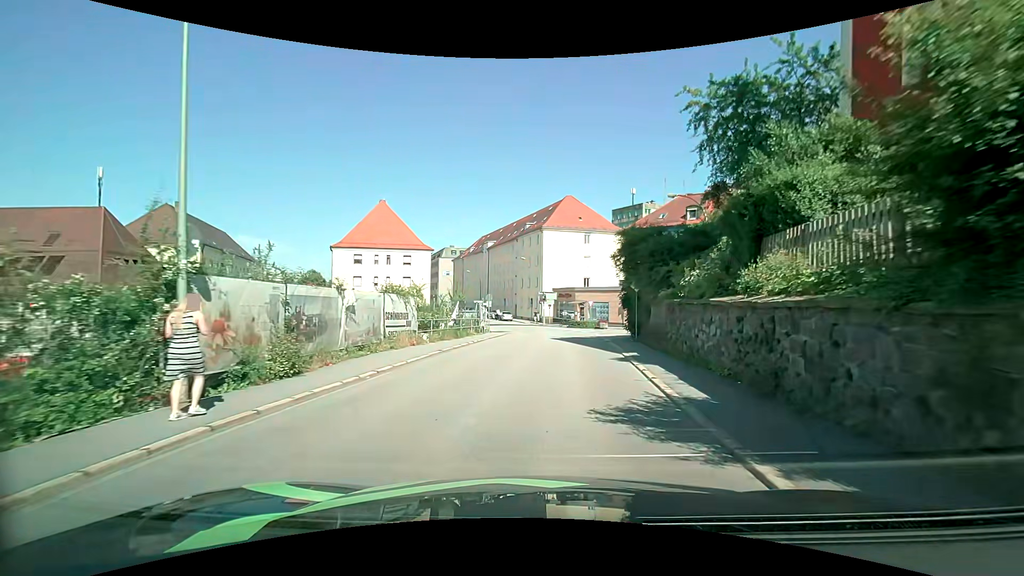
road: tertiary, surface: asphalt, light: Day
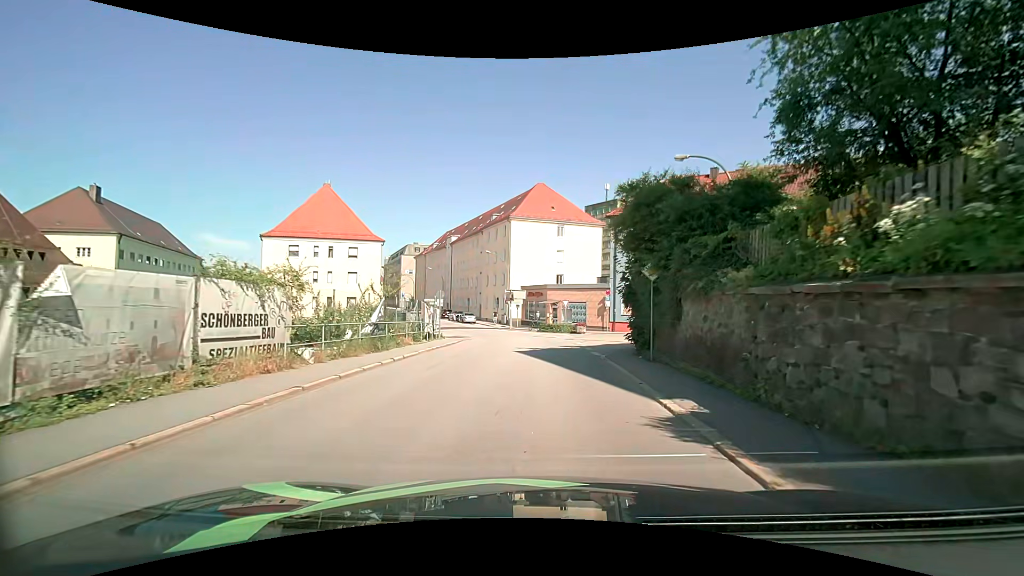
(+0.2, +8.5) m; +3°
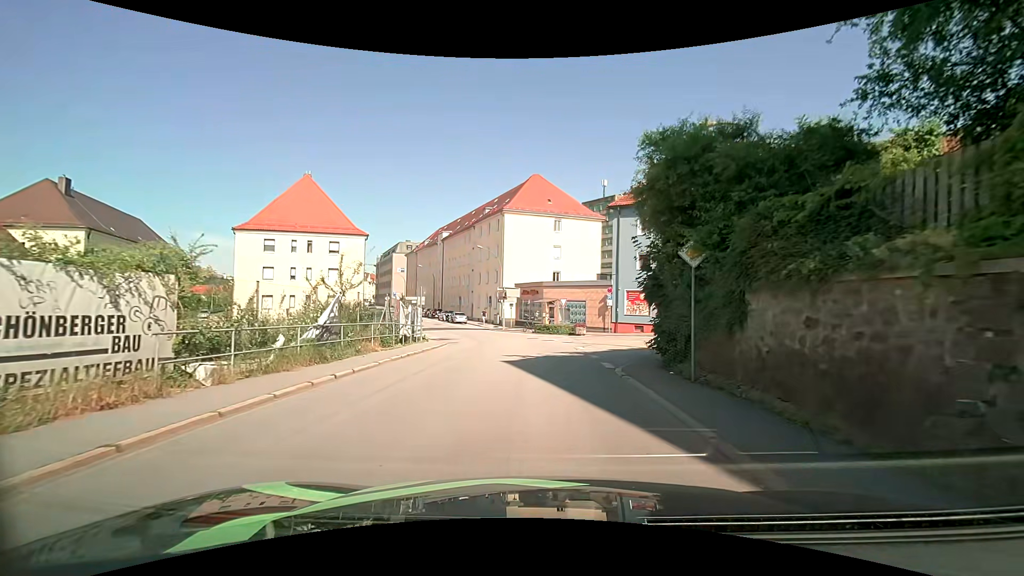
(0.0, +4.0) m; +1°
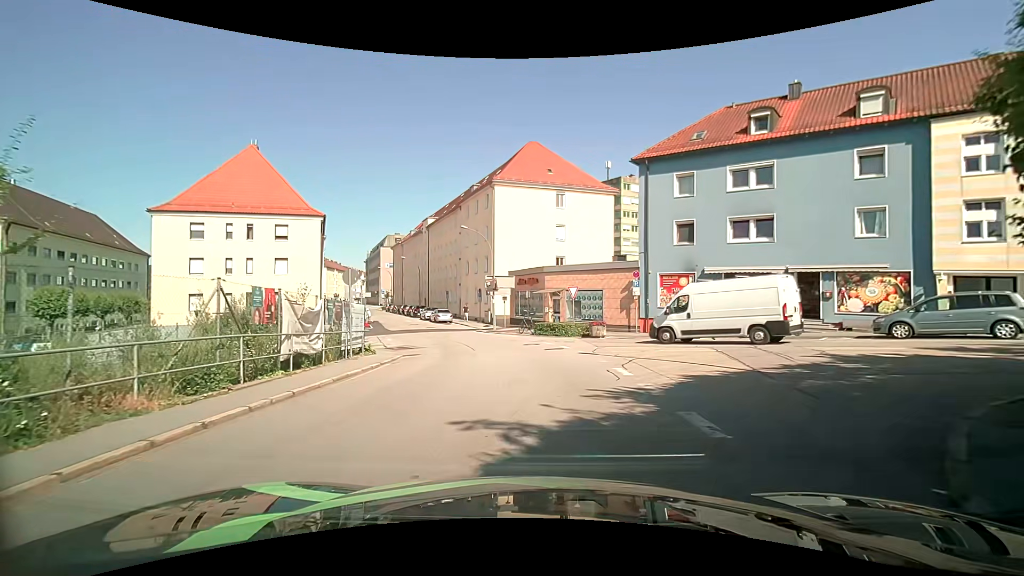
(0.0, +10.8) m; +1°
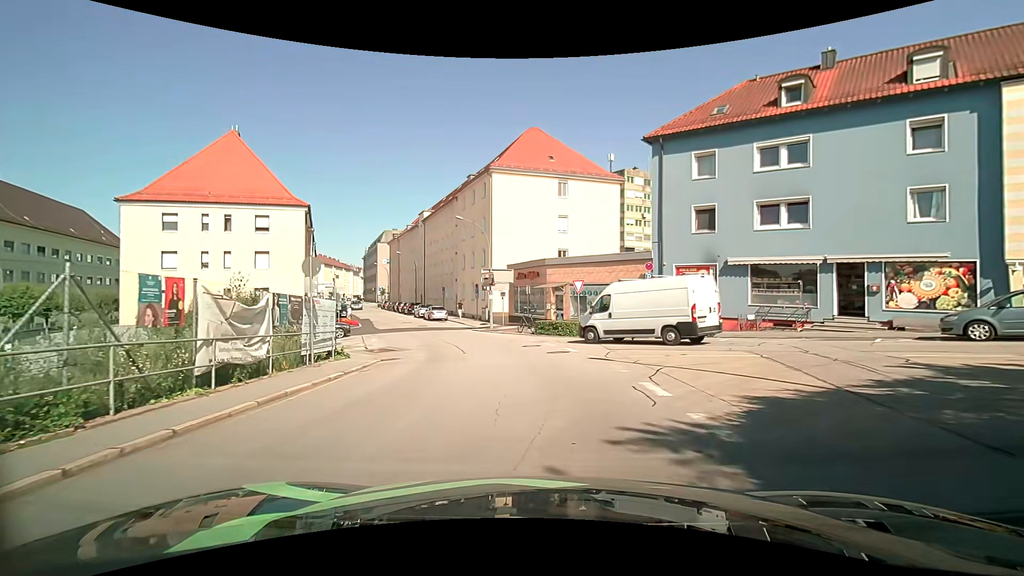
(0.0, +3.1) m; 0°
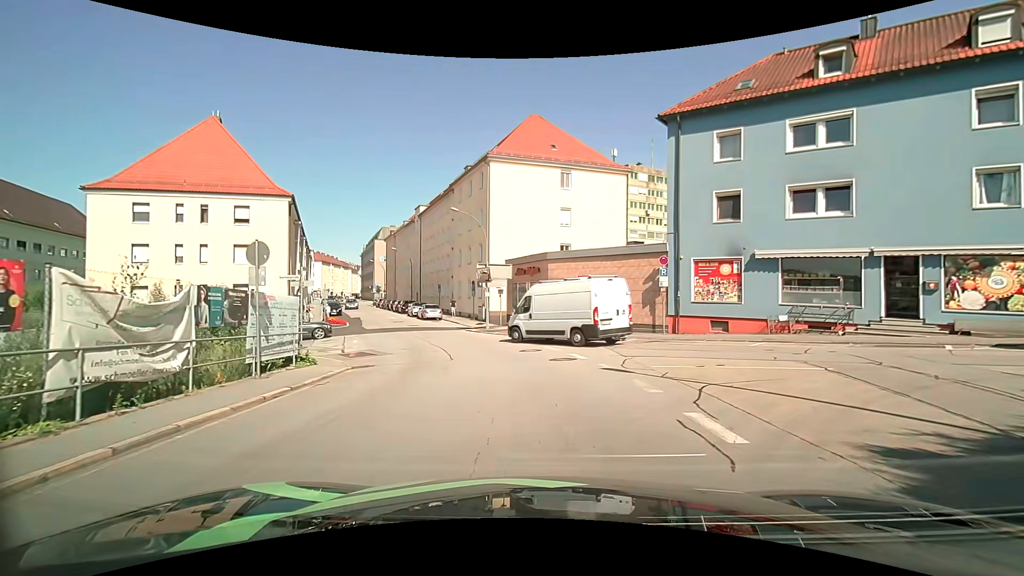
(0.0, +2.9) m; 0°
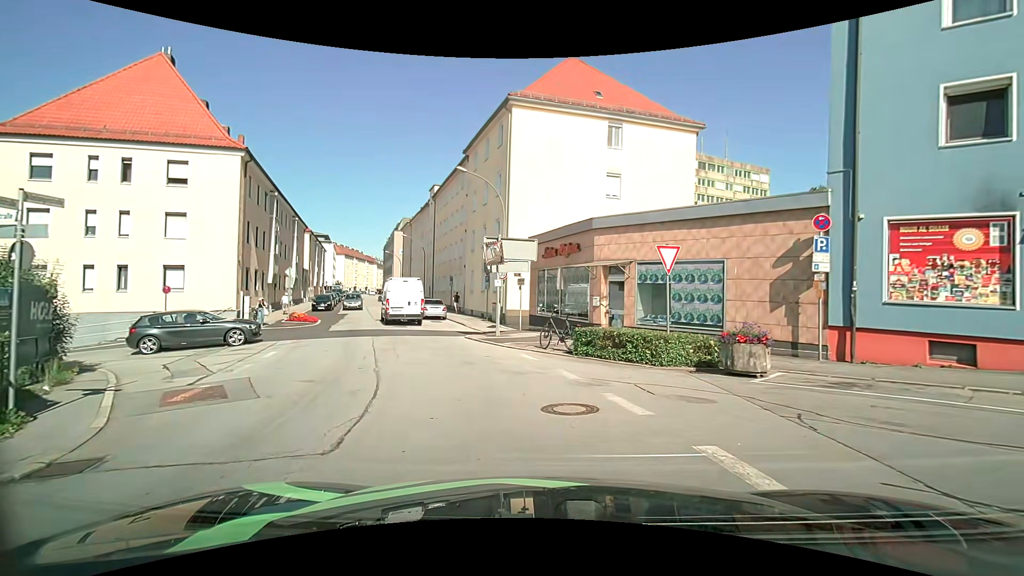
(-0.2, +10.6) m; -5°
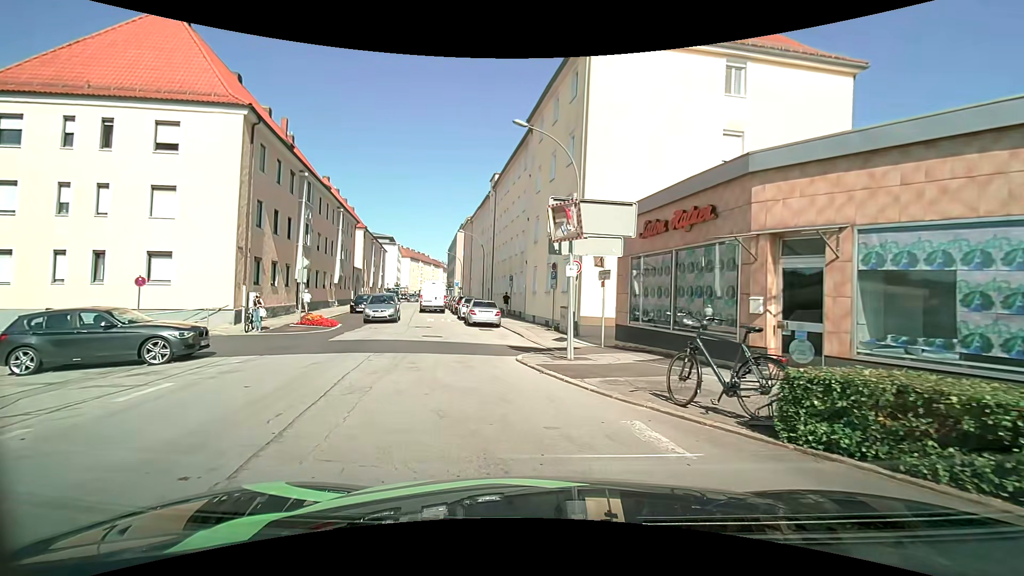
(-0.4, +7.8) m; -6°
